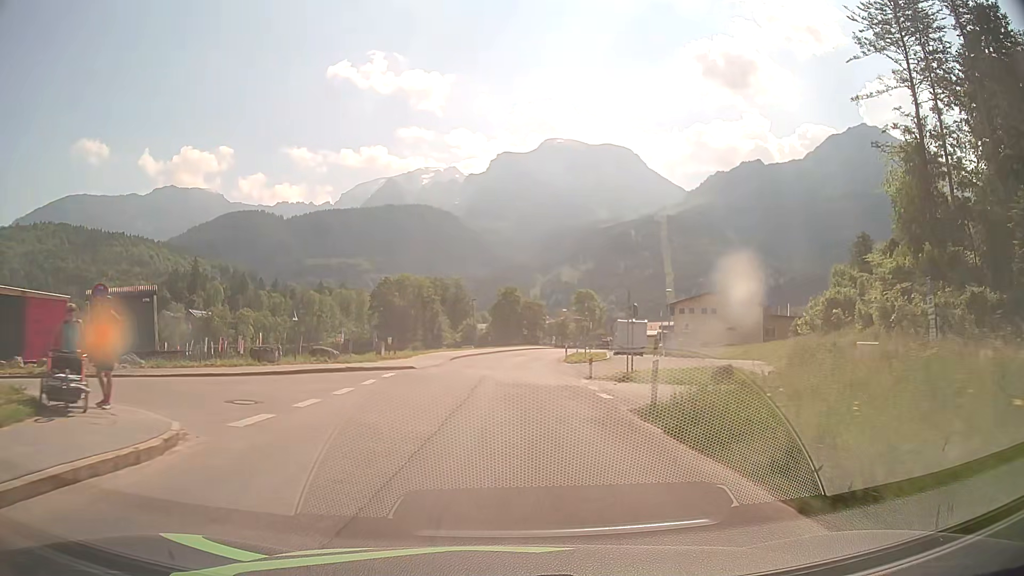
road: tertiary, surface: asphalt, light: Day
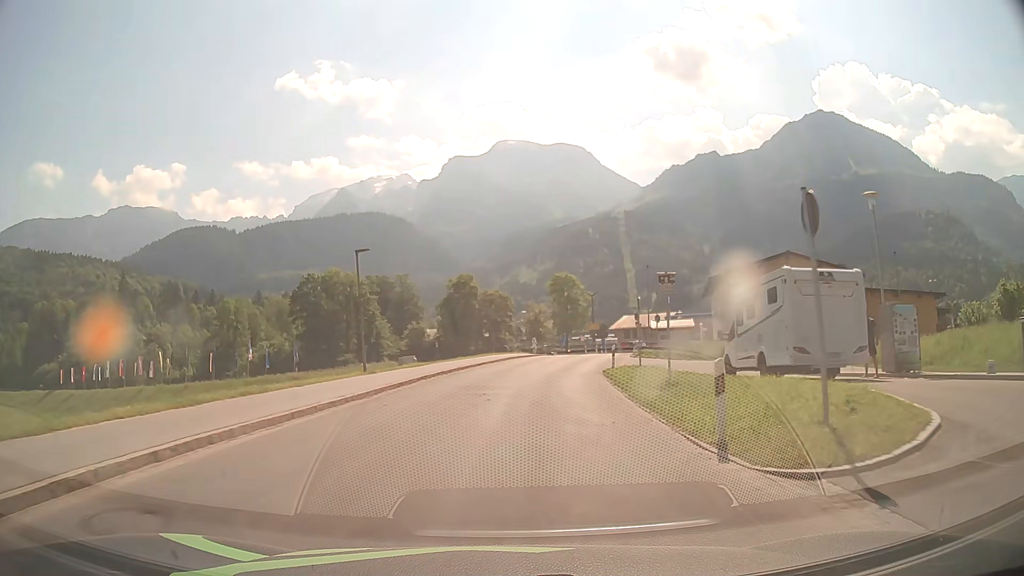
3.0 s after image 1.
(+0.6, +36.5) m; +4°
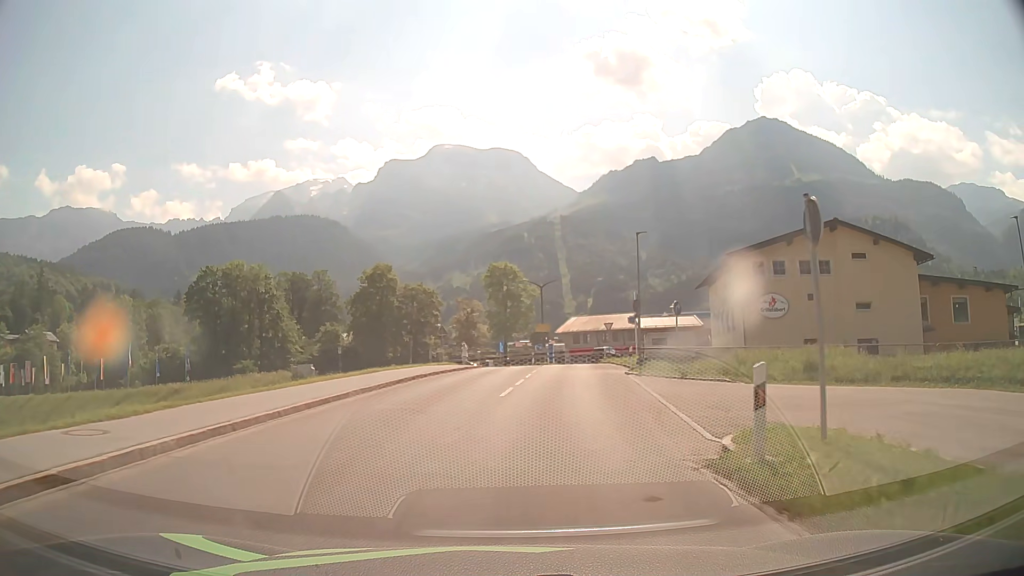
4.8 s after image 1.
(+0.8, +20.7) m; +6°
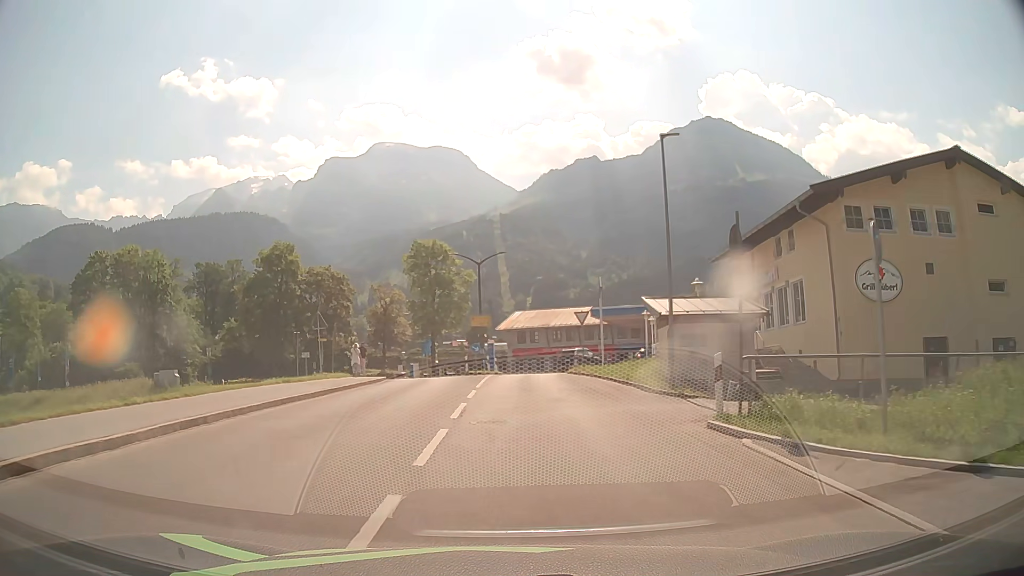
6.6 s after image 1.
(+0.8, +19.0) m; +5°
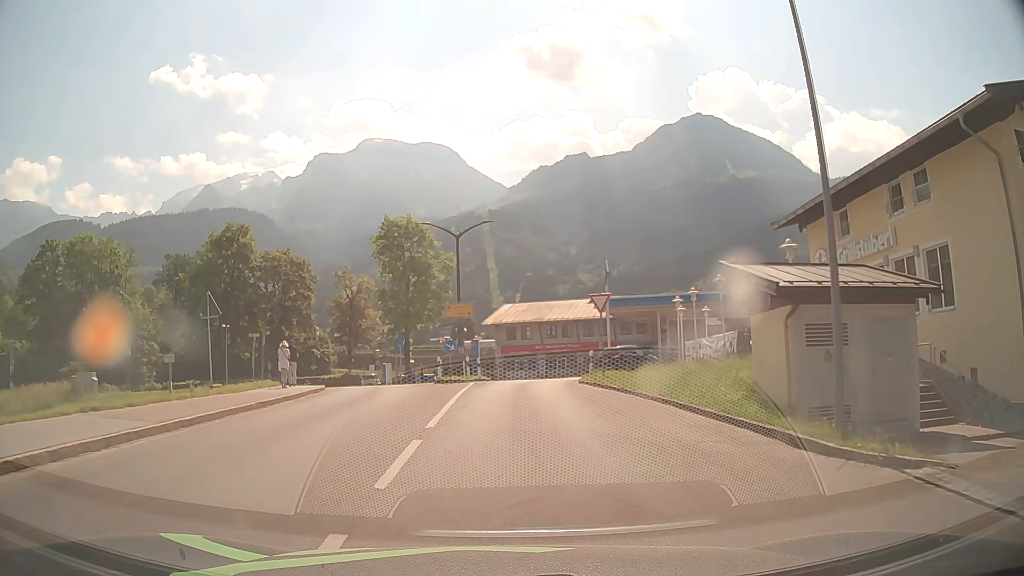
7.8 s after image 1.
(0.0, +10.7) m; 0°
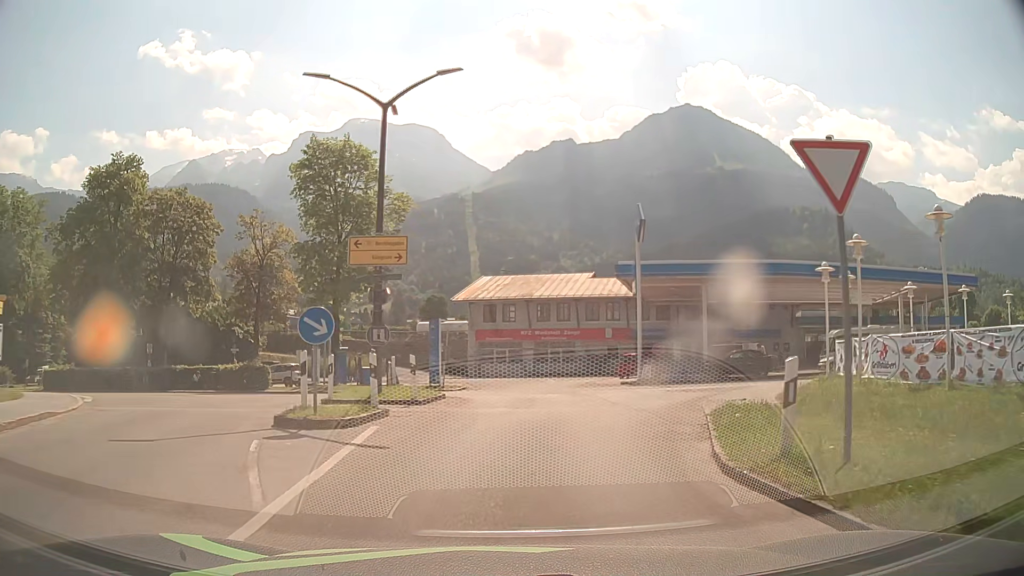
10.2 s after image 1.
(+0.2, +18.8) m; +1°
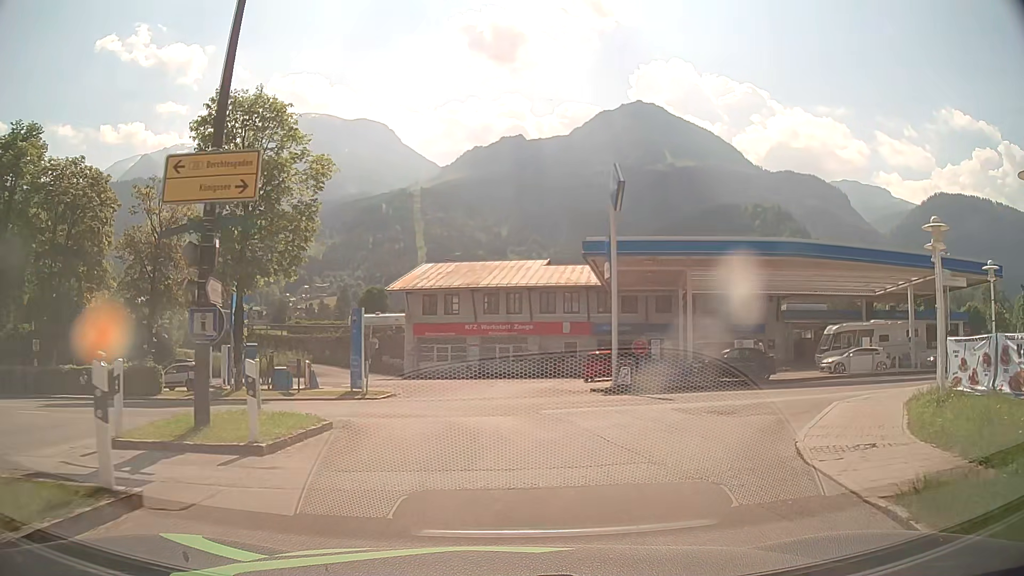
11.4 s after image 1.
(+0.3, +7.4) m; +5°
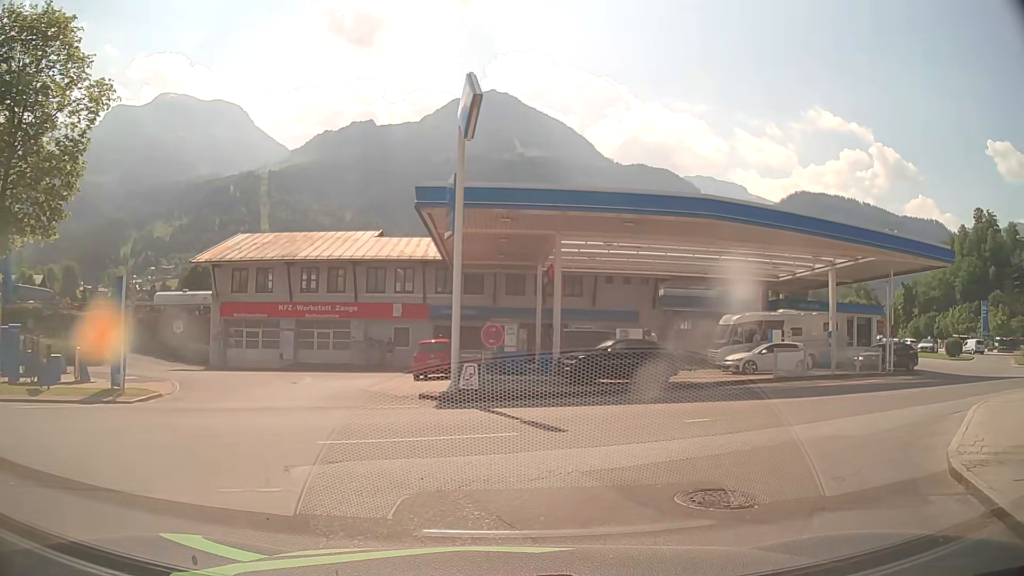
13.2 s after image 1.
(+0.8, +8.1) m; +14°
(+2, +10) (+10, +15) (+20, +19) (+29, +24) (+37, +29) (+45, +35) (+51, +43) (+55, +52) (+57, +62) (+58, +72) m
